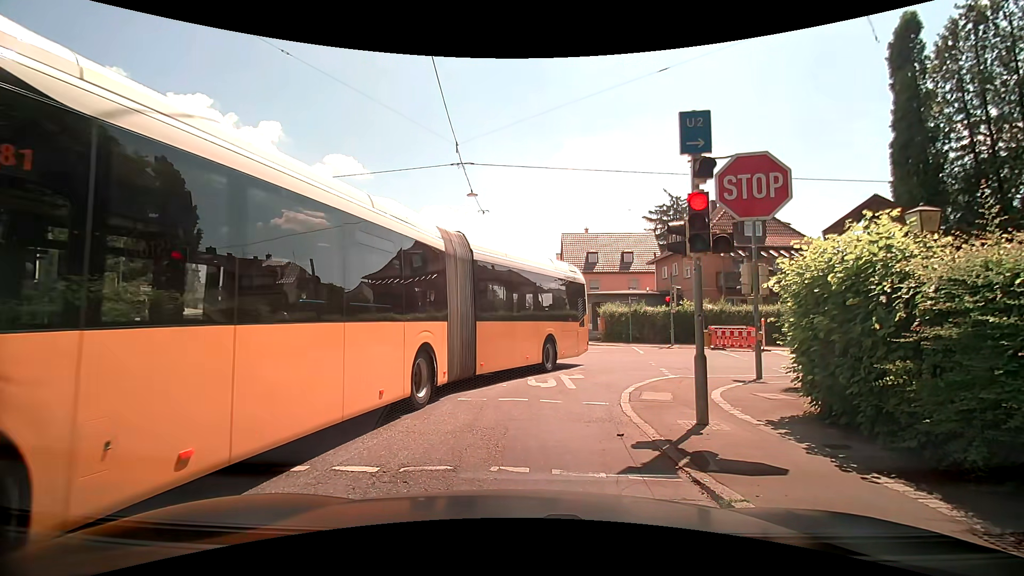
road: tertiary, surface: asphalt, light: Day
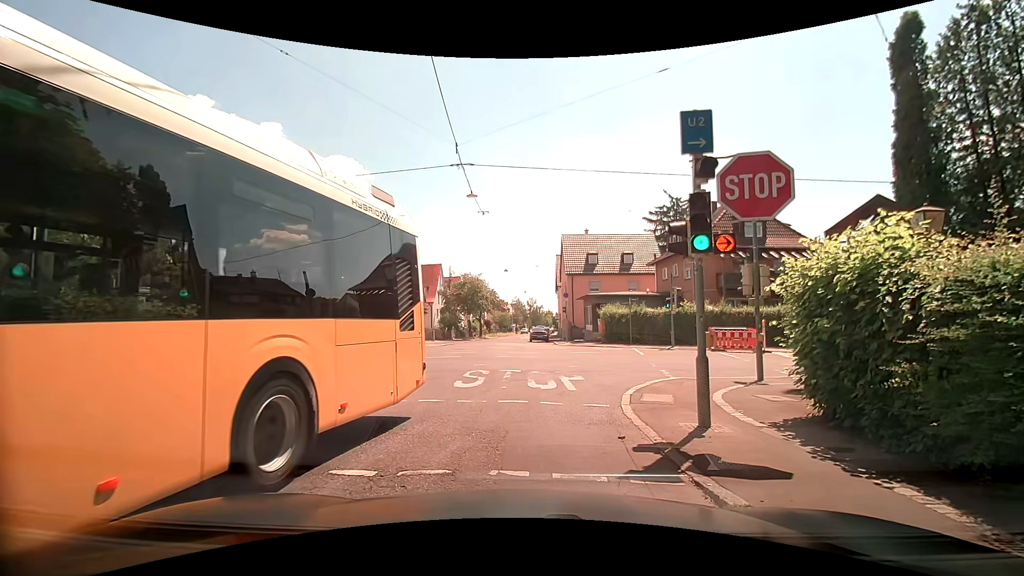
(0.0, 0.0) m; 0°
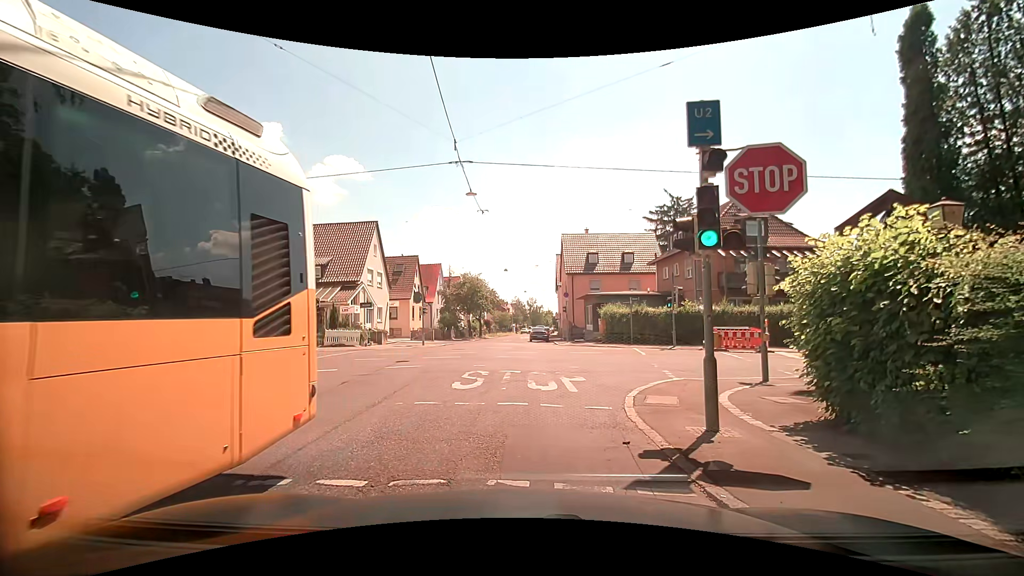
(0.0, +0.3) m; 0°
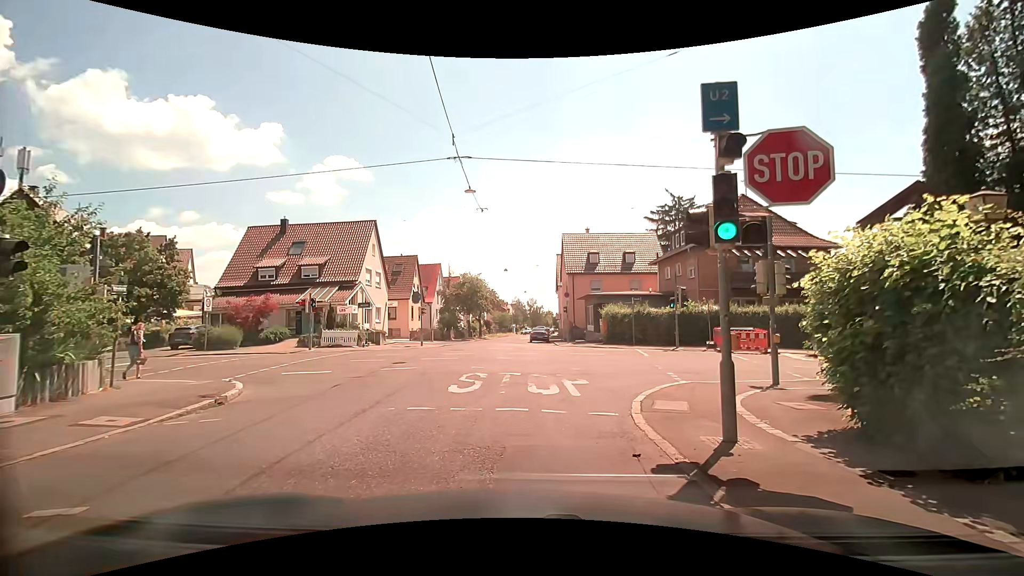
(0.0, +0.6) m; 0°
